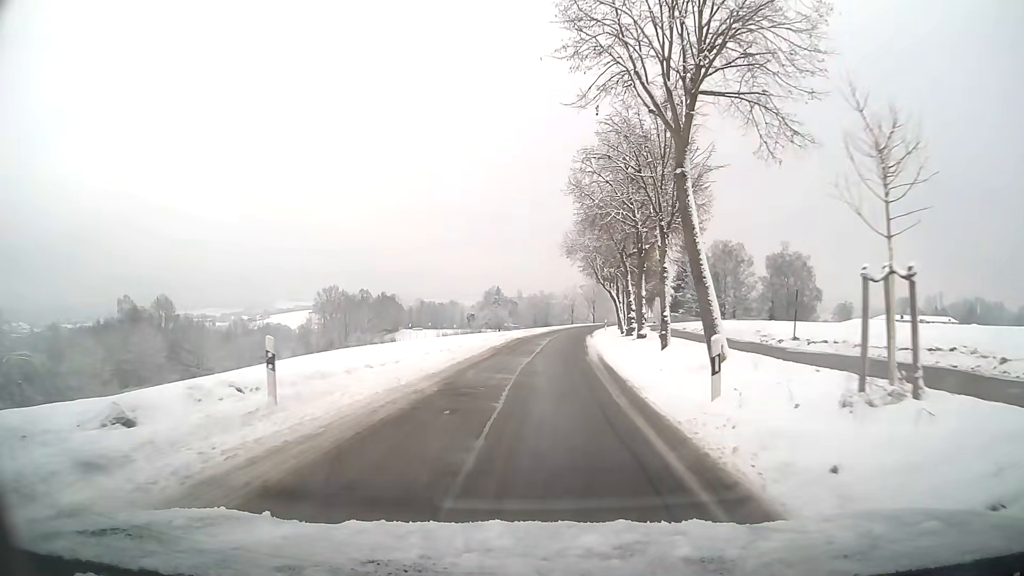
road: residential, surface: asphalt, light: Day
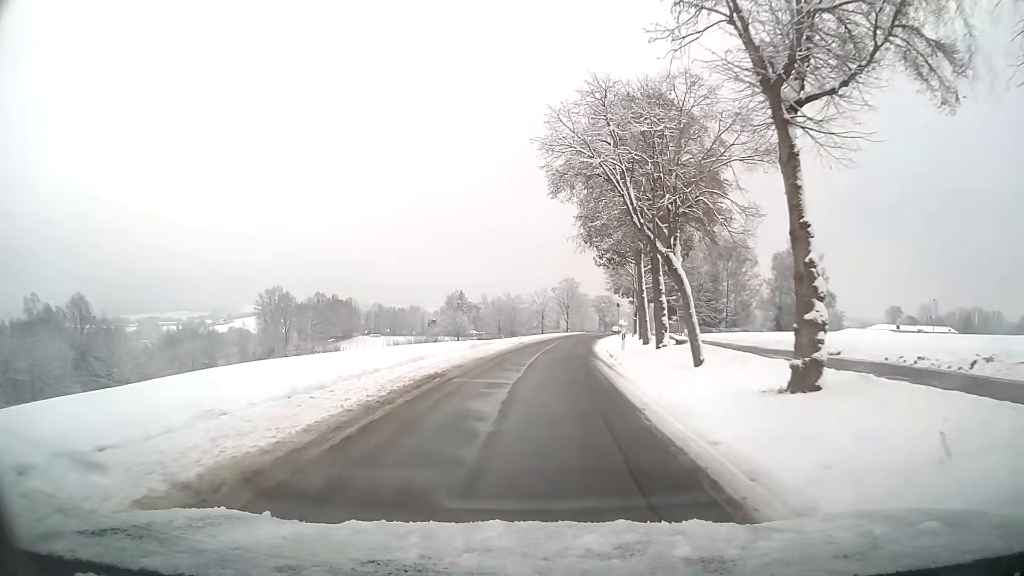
(+0.6, +25.9) m; +3°
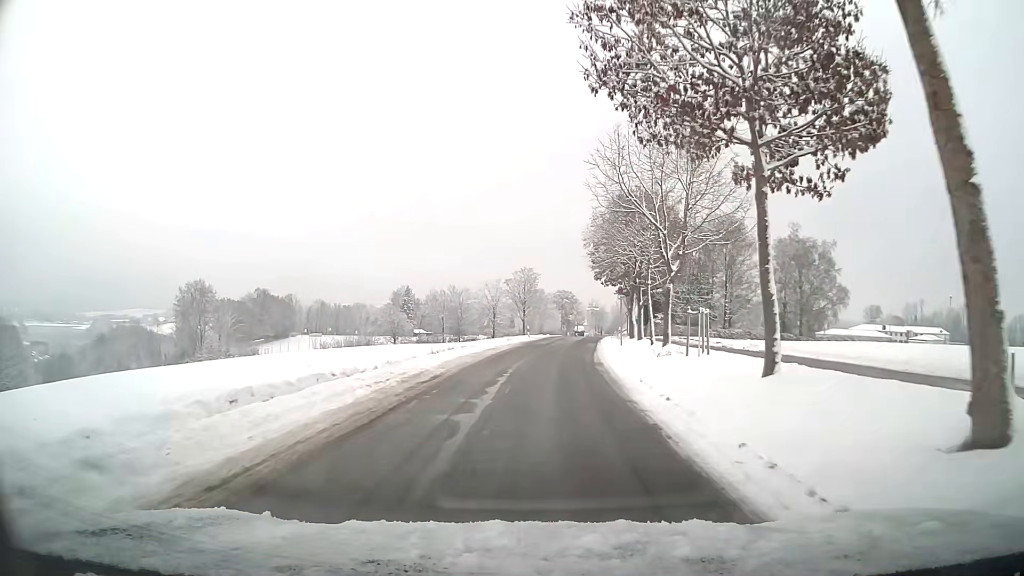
(+0.8, +26.4) m; +4°
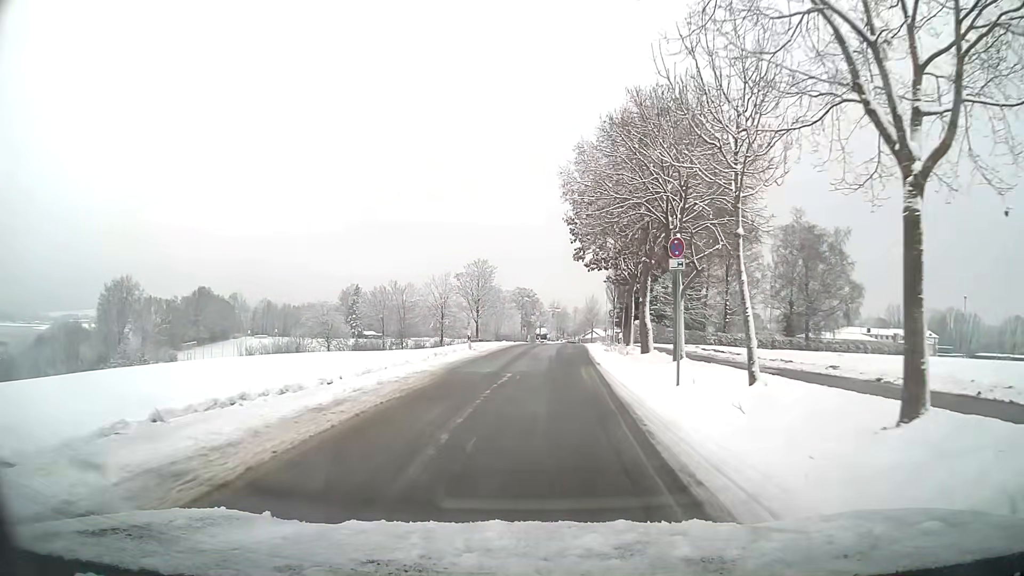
(+0.6, +20.3) m; +4°
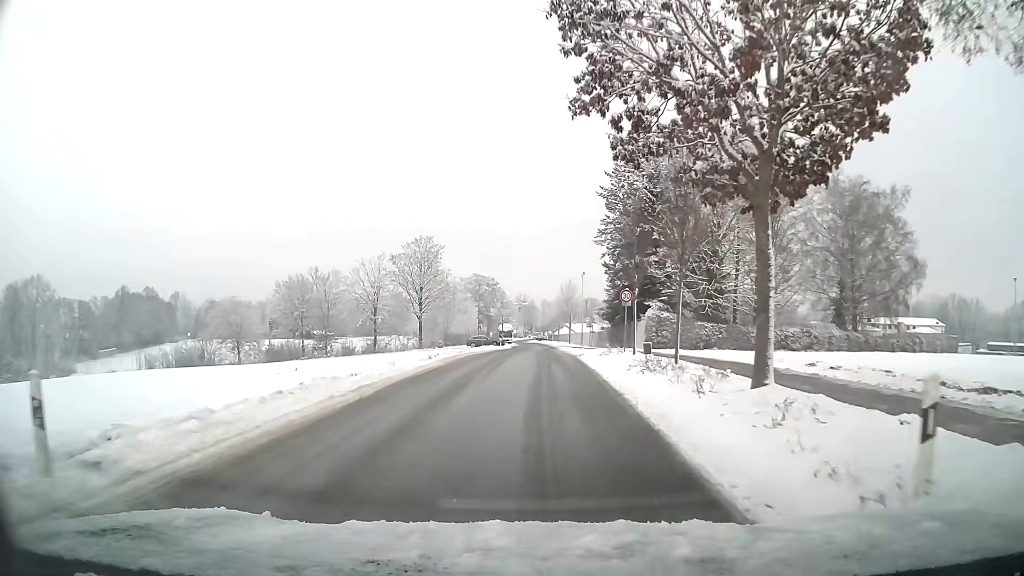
(+0.7, +26.6) m; +2°
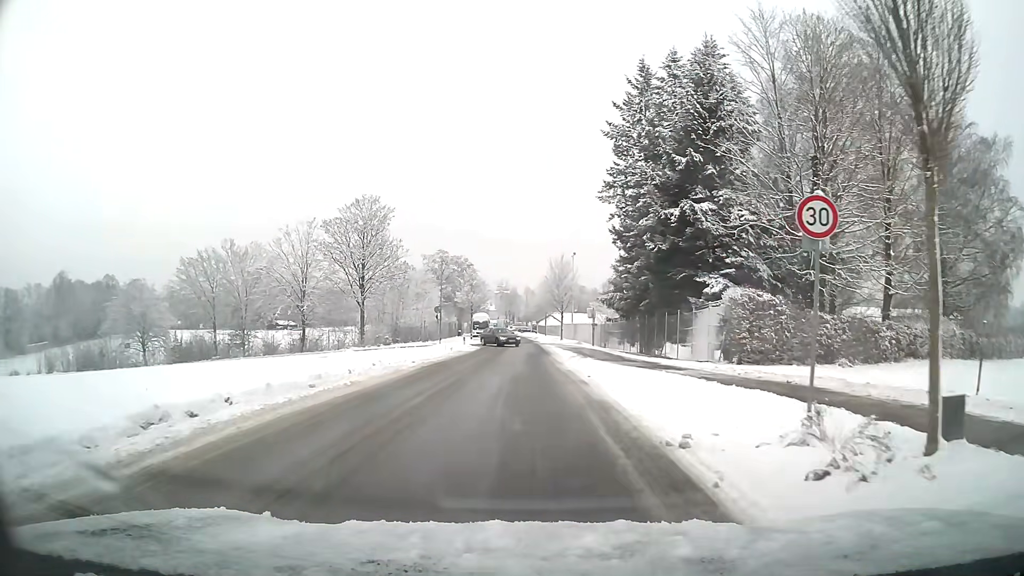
(+0.2, +22.2) m; +1°
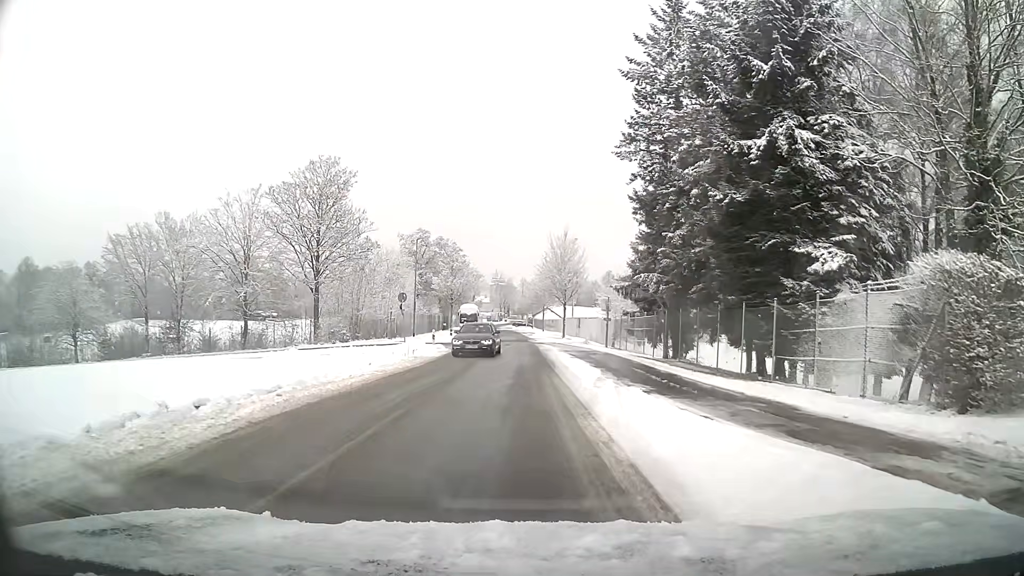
(0.0, +13.1) m; 0°
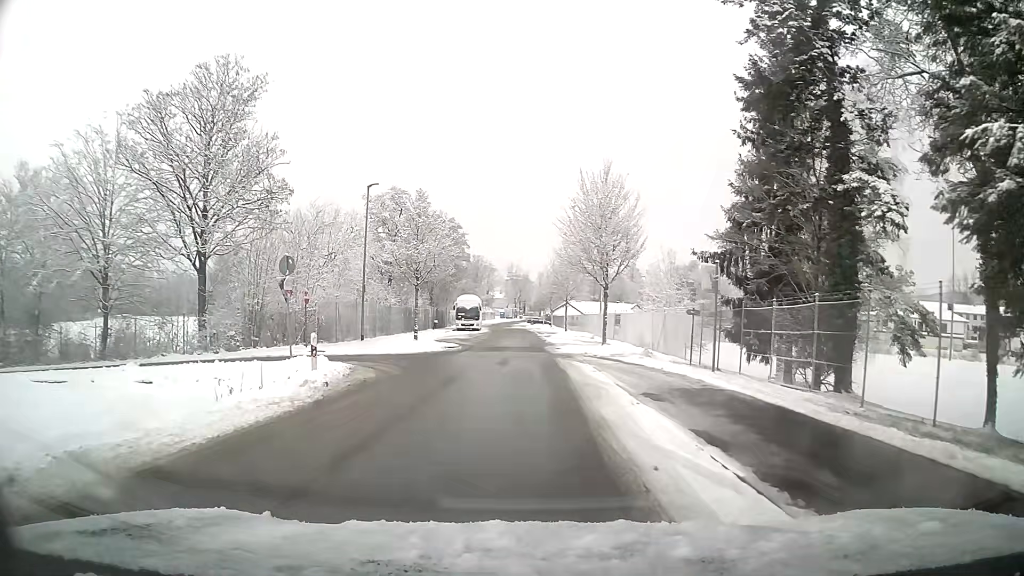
(-0.1, +21.7) m; -2°
(0, +10) (0, +20) (0, +30) (0, +40) (-1, +50) (-1, +60) (-1, +70) (-2, +80) (-2, +90) (-3, +100) m
